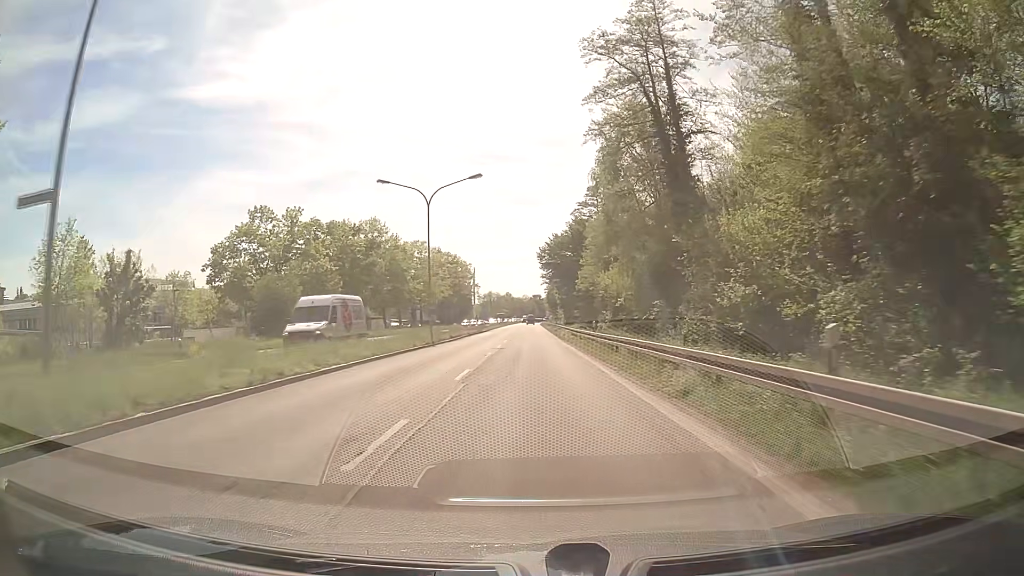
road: primary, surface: asphalt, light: Day
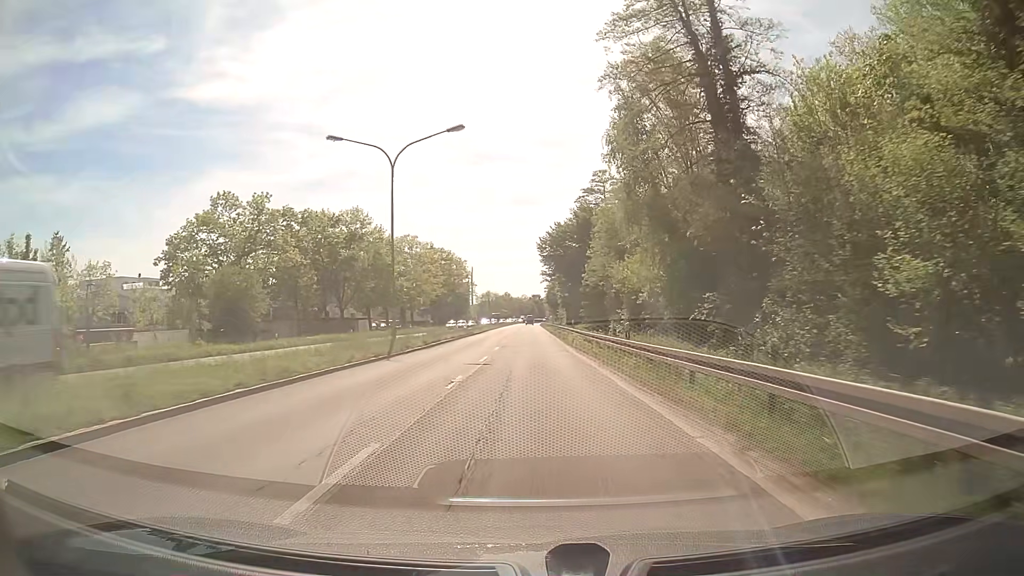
(0.0, +10.7) m; 0°
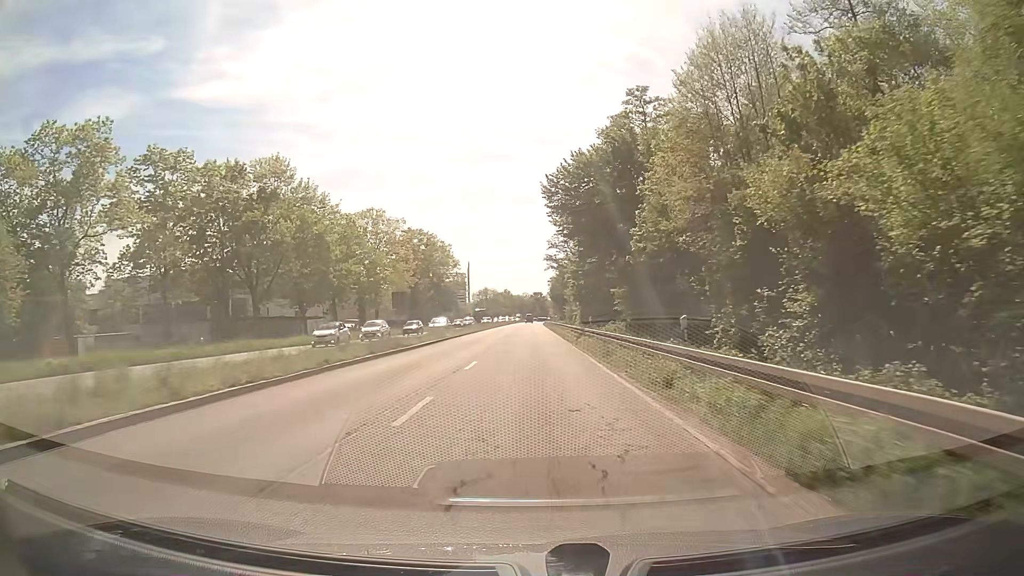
(-0.2, +32.1) m; 0°
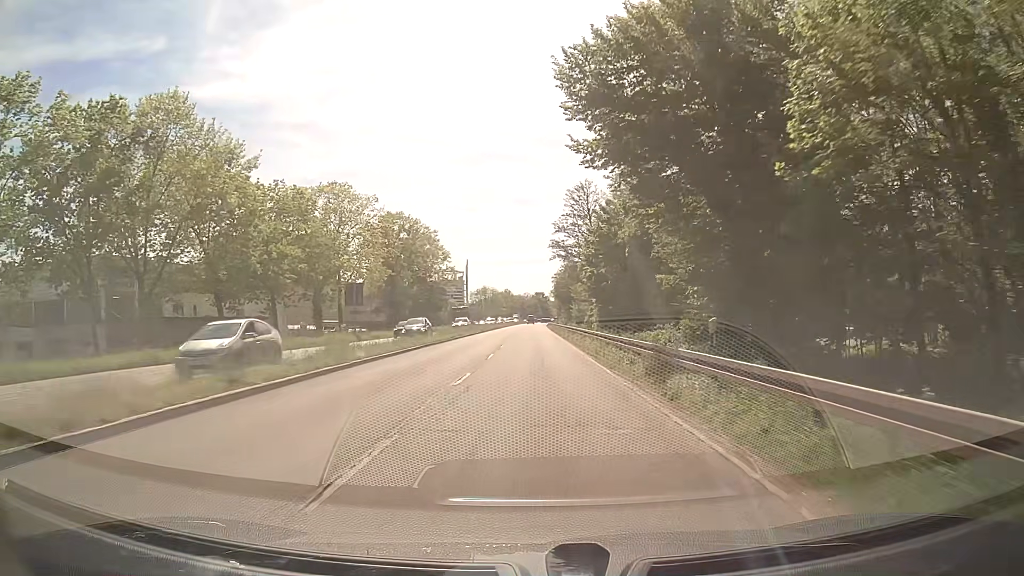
(0.0, +21.4) m; 0°
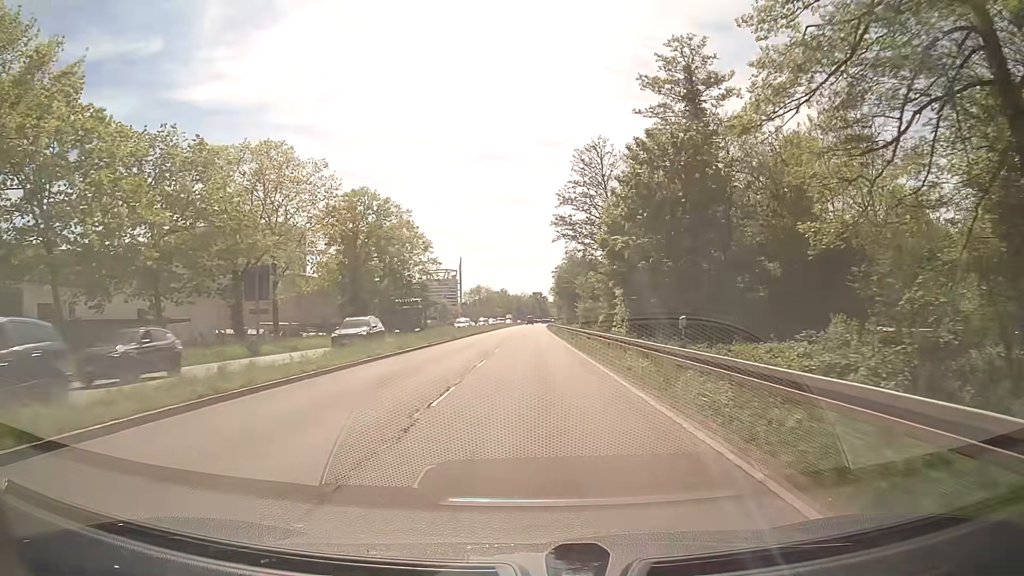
(0.0, +21.5) m; 0°
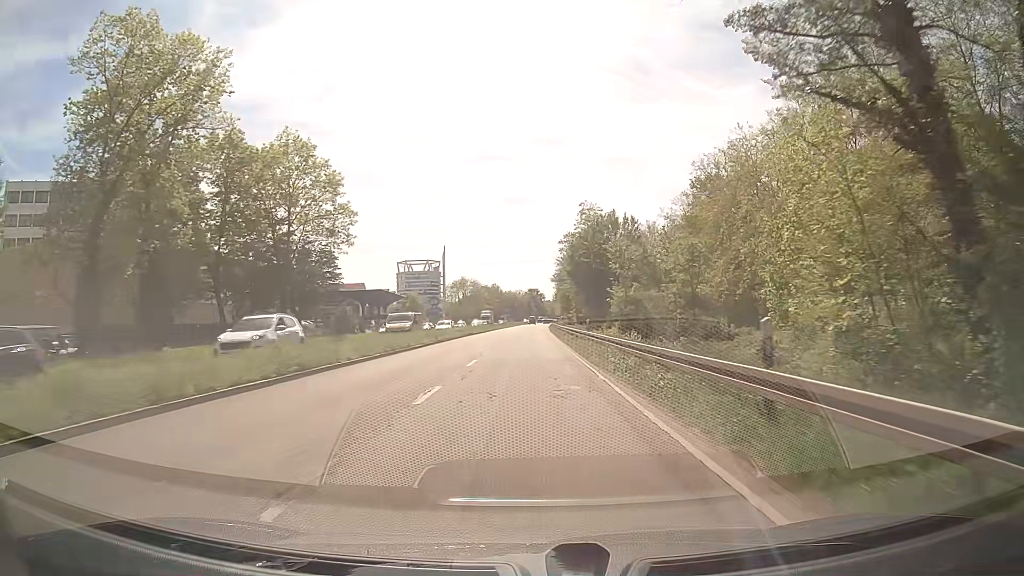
(+0.1, +53.9) m; 0°
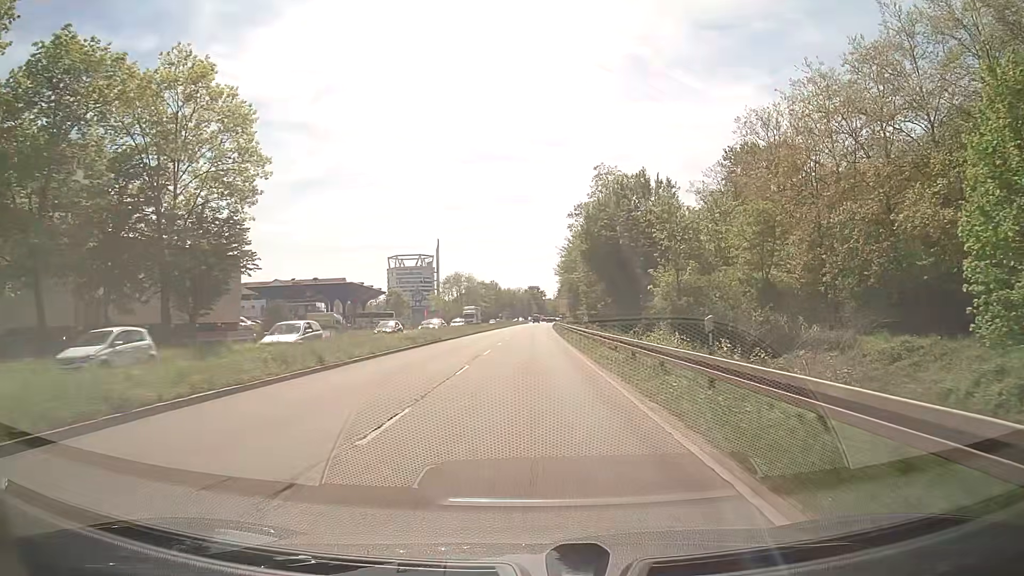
(0.0, +21.6) m; 0°
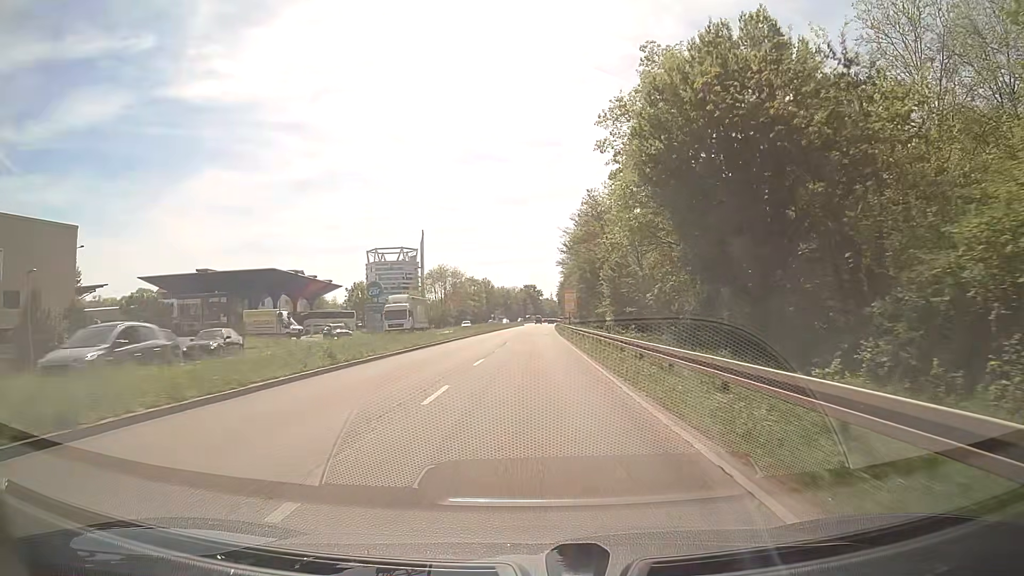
(0.0, +32.5) m; 0°
(0, +10) (0, +20) (0, +30) (0, +40) (0, +50) (+1, +60) (+1, +70) (+1, +80) (+1, +90) (+1, +100) m
